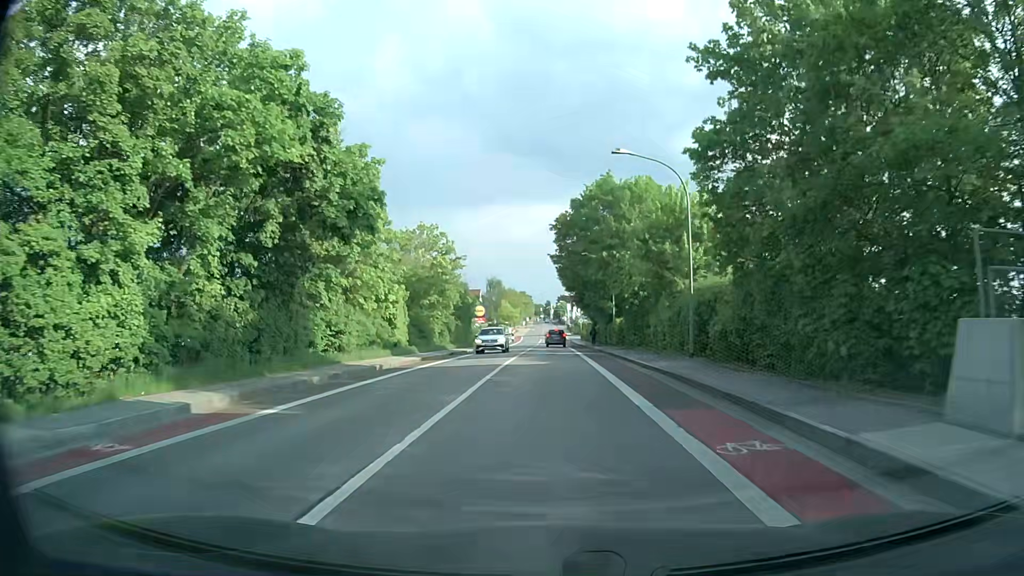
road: tertiary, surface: asphalt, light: Day
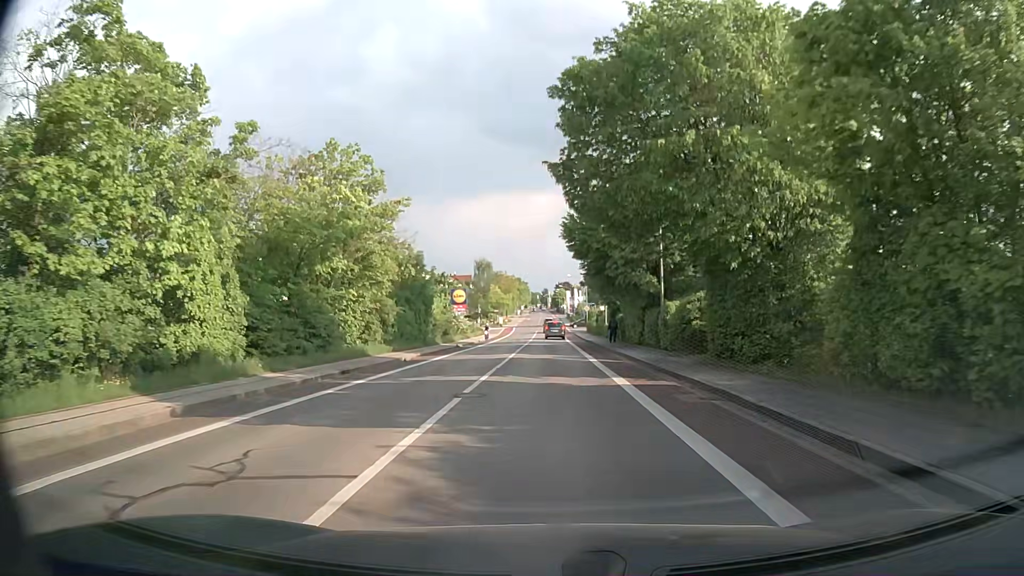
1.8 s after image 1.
(-0.2, +22.7) m; -1°
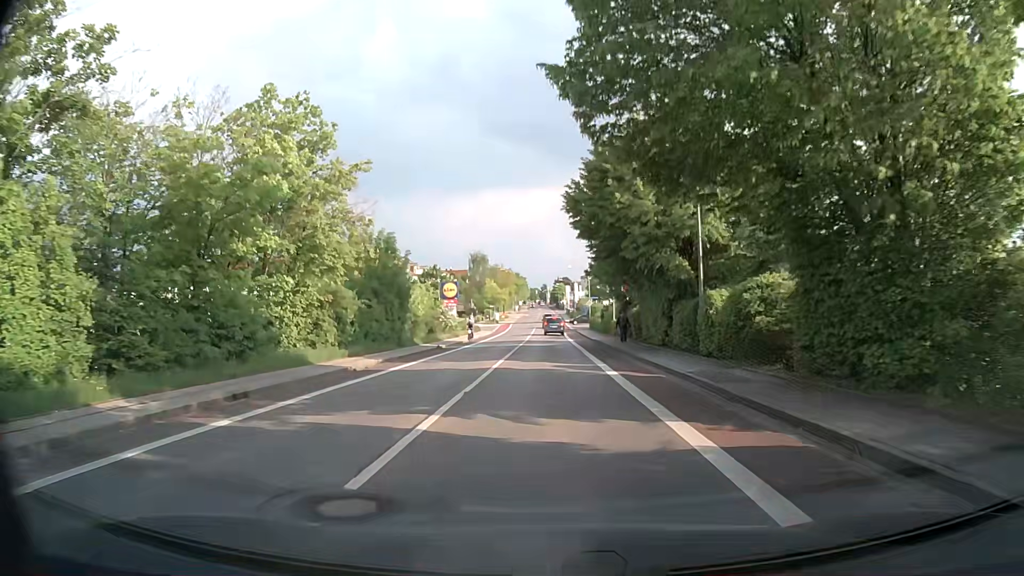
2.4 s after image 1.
(0.0, +7.6) m; 0°
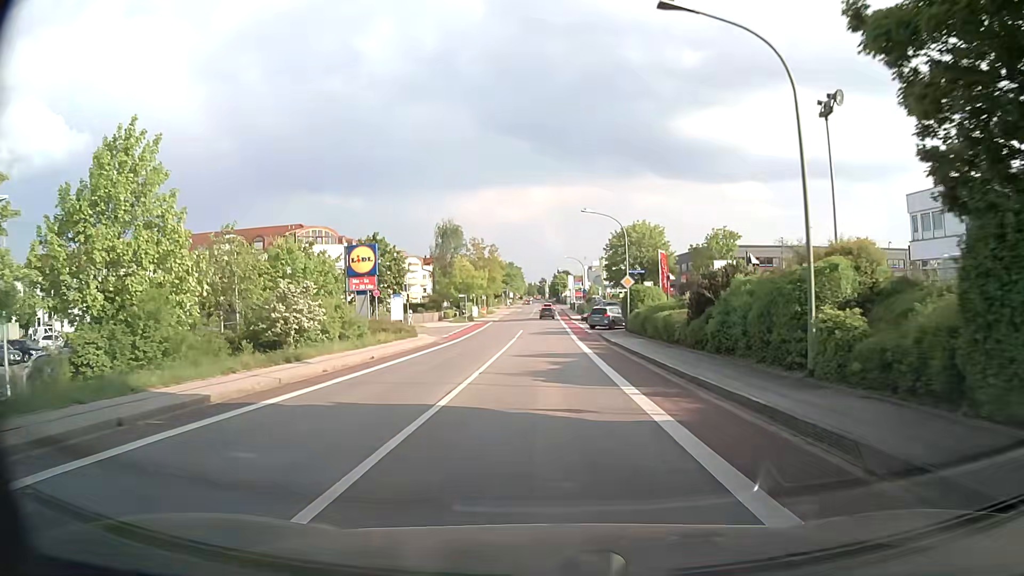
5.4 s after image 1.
(+0.1, +38.3) m; 0°
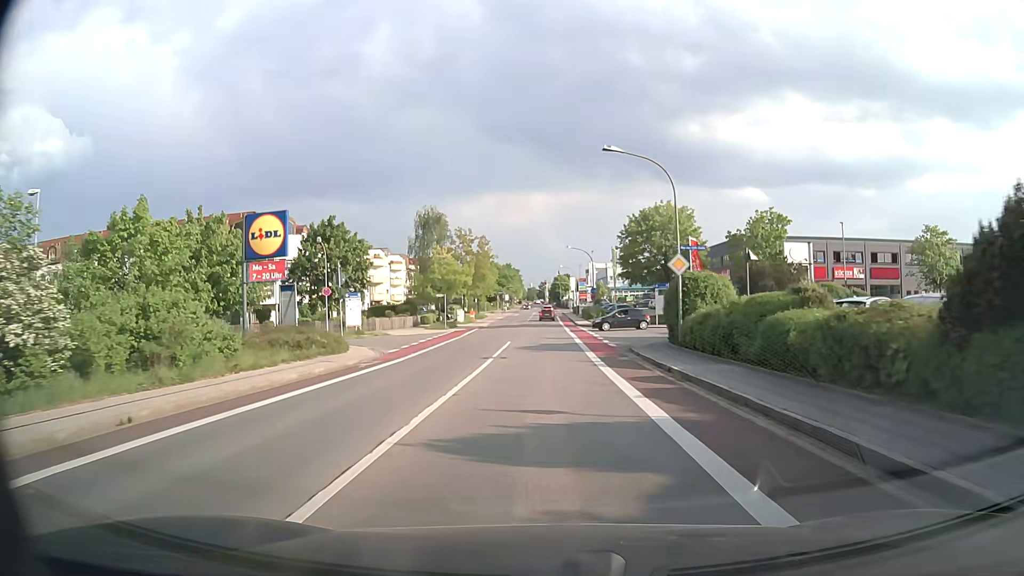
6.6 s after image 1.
(+0.1, +15.6) m; 0°
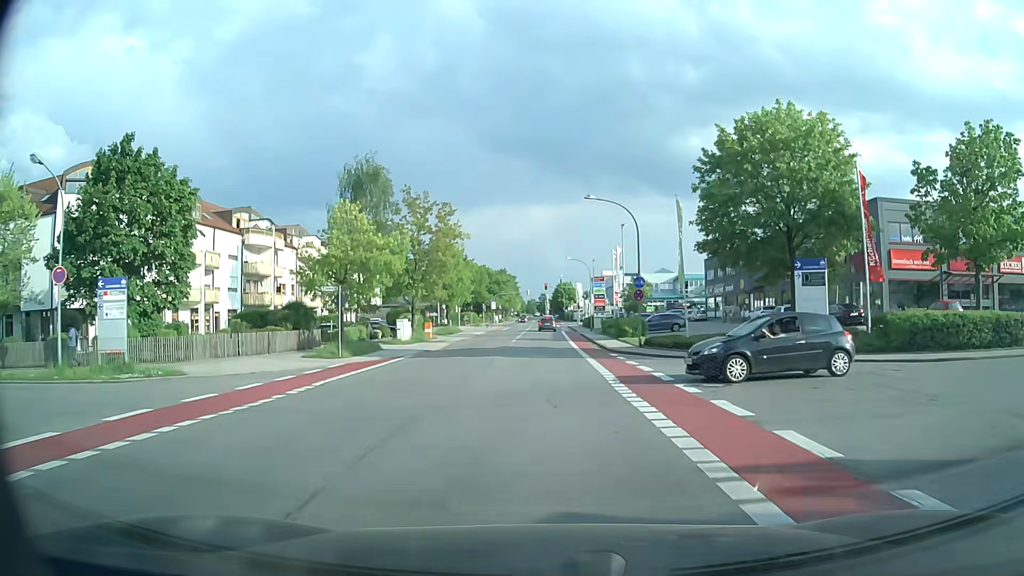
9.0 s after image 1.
(-0.1, +31.5) m; 0°
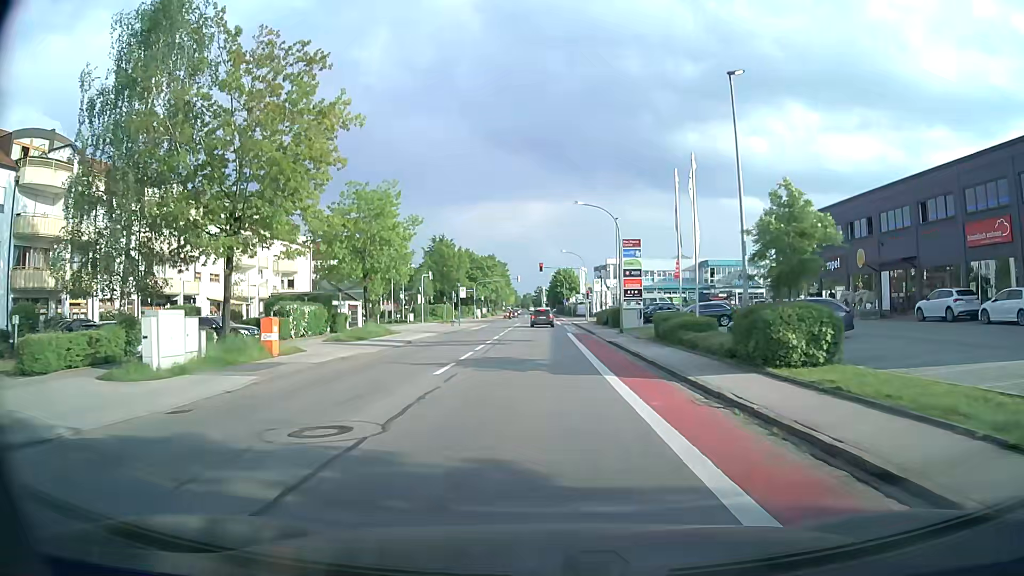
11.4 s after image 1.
(+0.1, +30.1) m; 0°
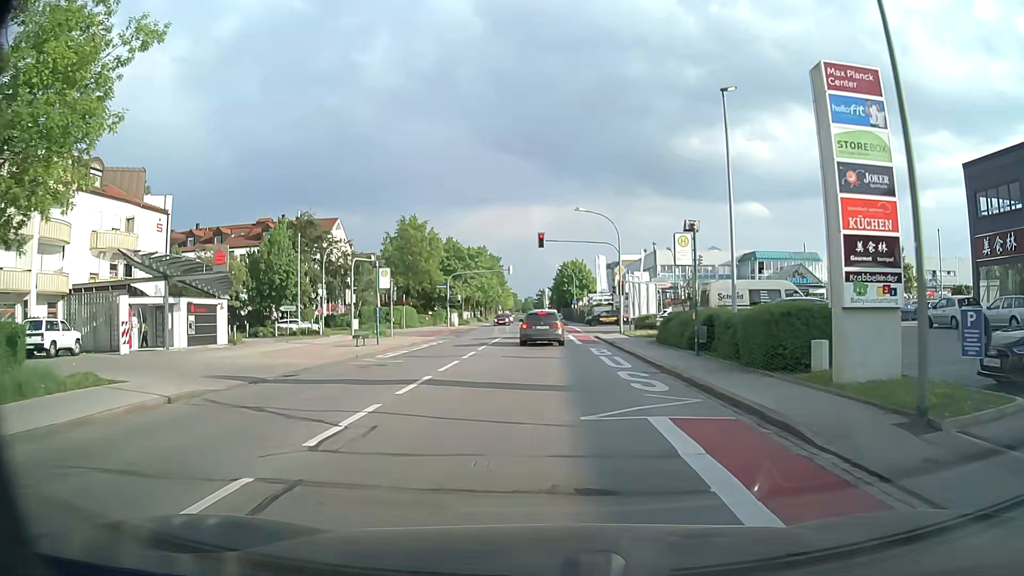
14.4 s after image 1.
(-0.1, +30.3) m; 0°
(0, +10) (0, +20) (0, +30) (0, +40) (0, +50) (-1, +60) (-1, +70) (-1, +80) (-1, +90) (-1, +100) m
